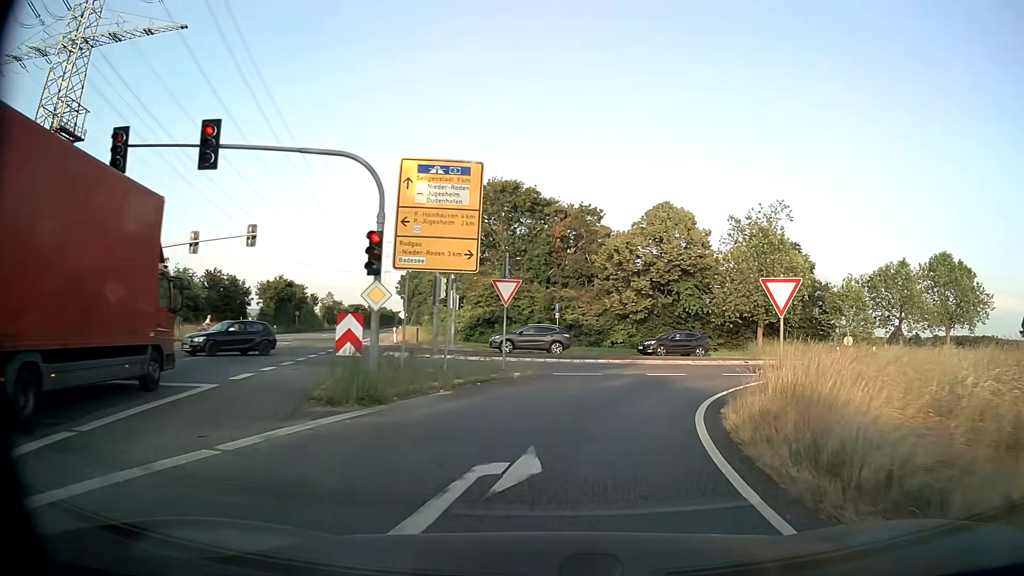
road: secondary_link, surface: asphalt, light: Day
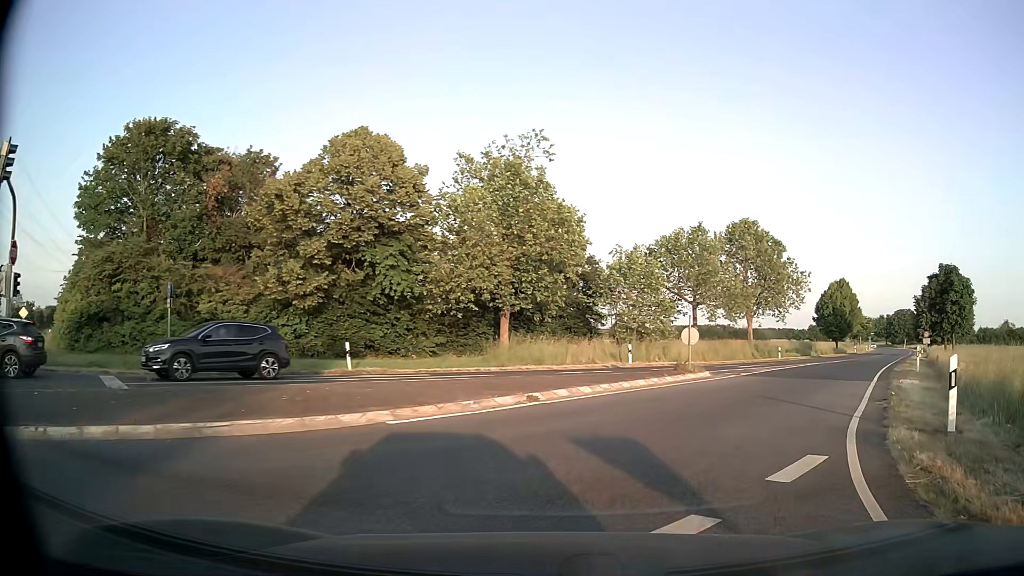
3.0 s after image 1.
(+3.5, +18.5) m; +25°
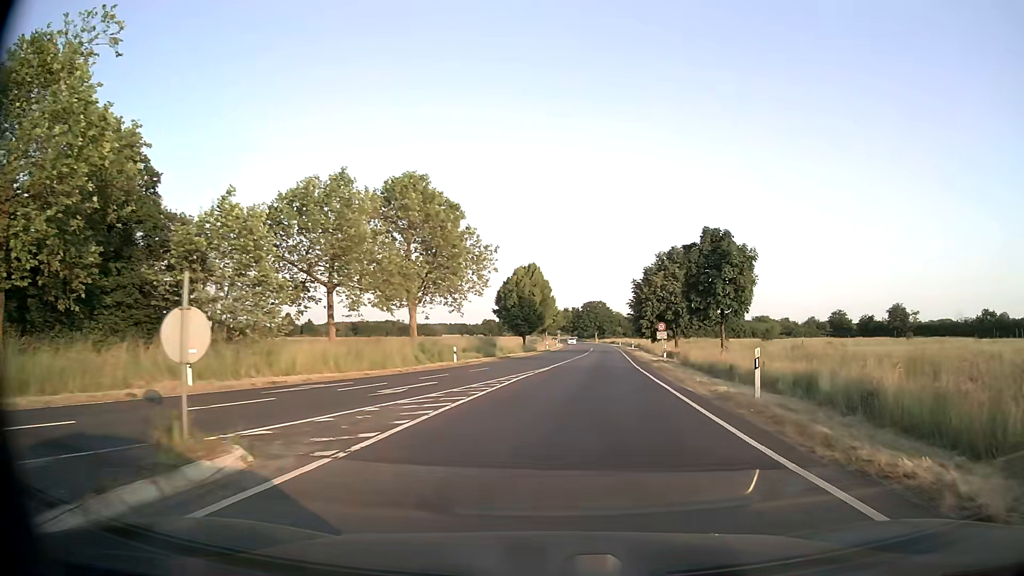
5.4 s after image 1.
(+4.6, +15.9) m; +27°
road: secondary
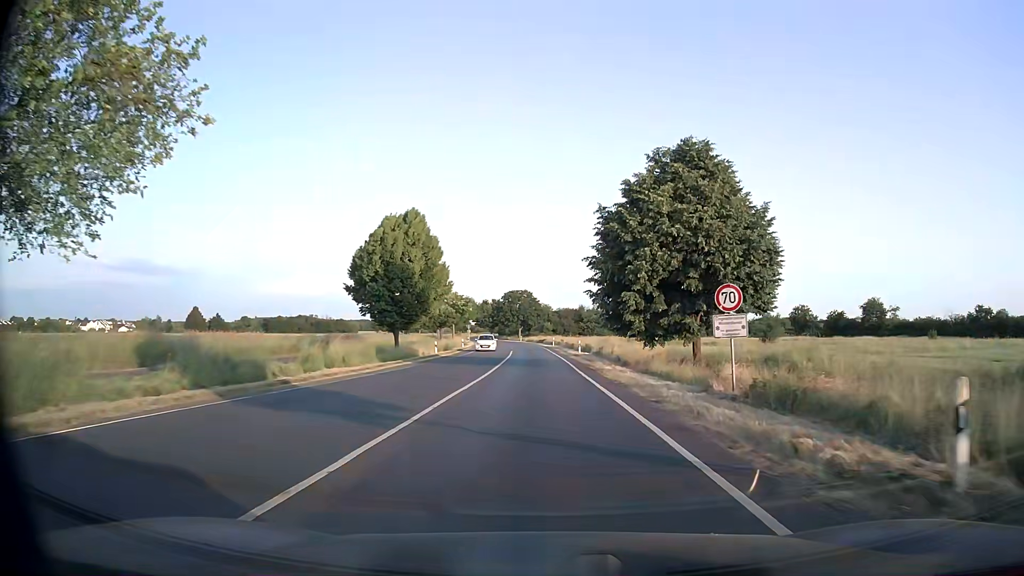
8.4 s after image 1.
(+2.8, +34.5) m; +7°
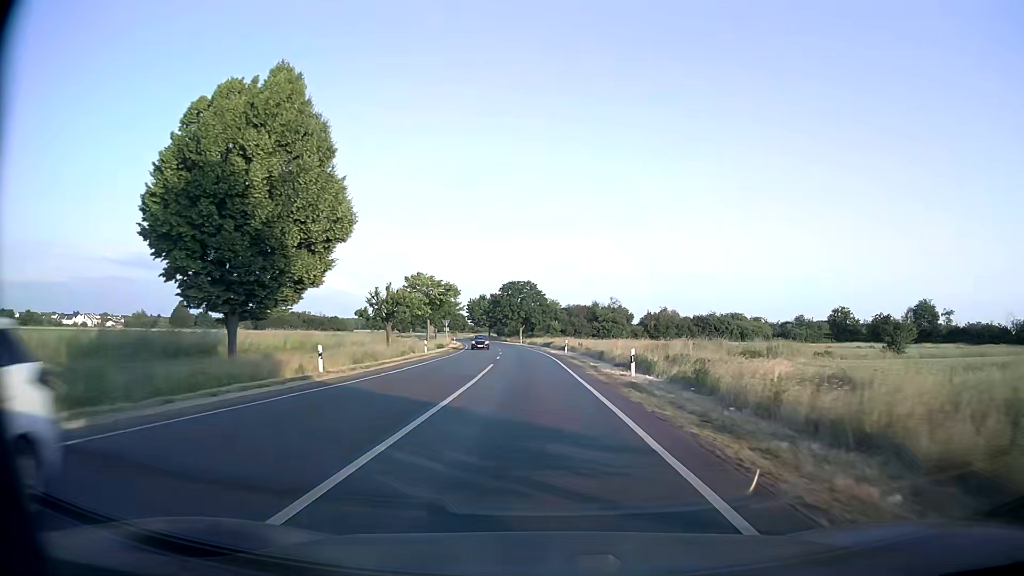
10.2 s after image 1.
(-0.2, +27.9) m; 0°
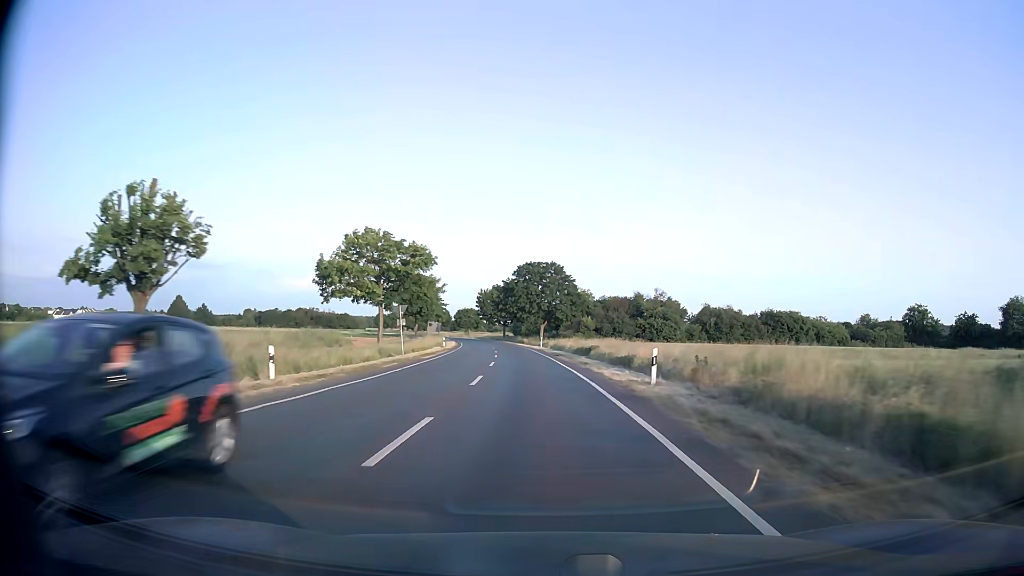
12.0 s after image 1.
(-0.7, +32.4) m; -2°
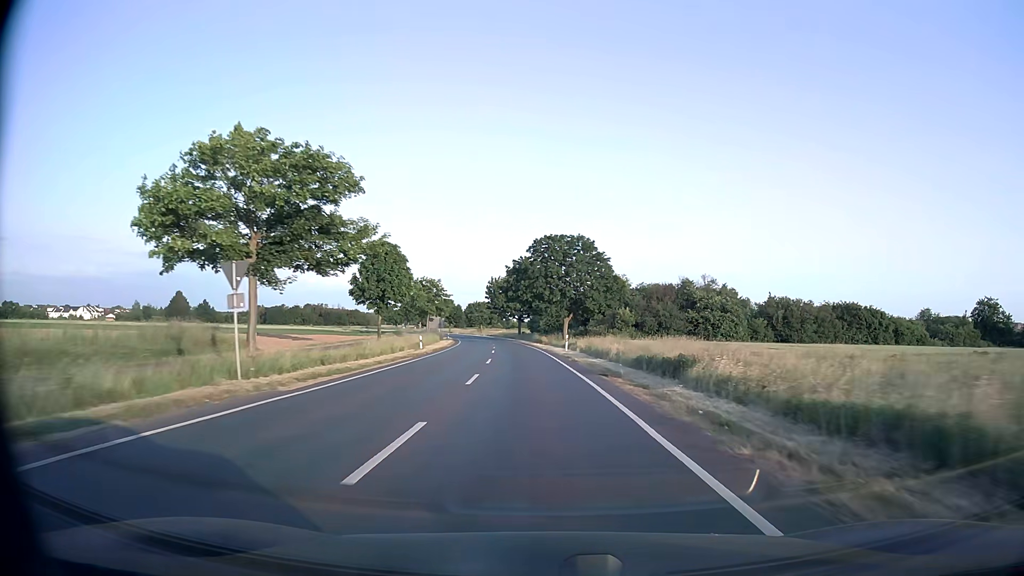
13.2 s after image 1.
(-0.4, +23.2) m; -2°
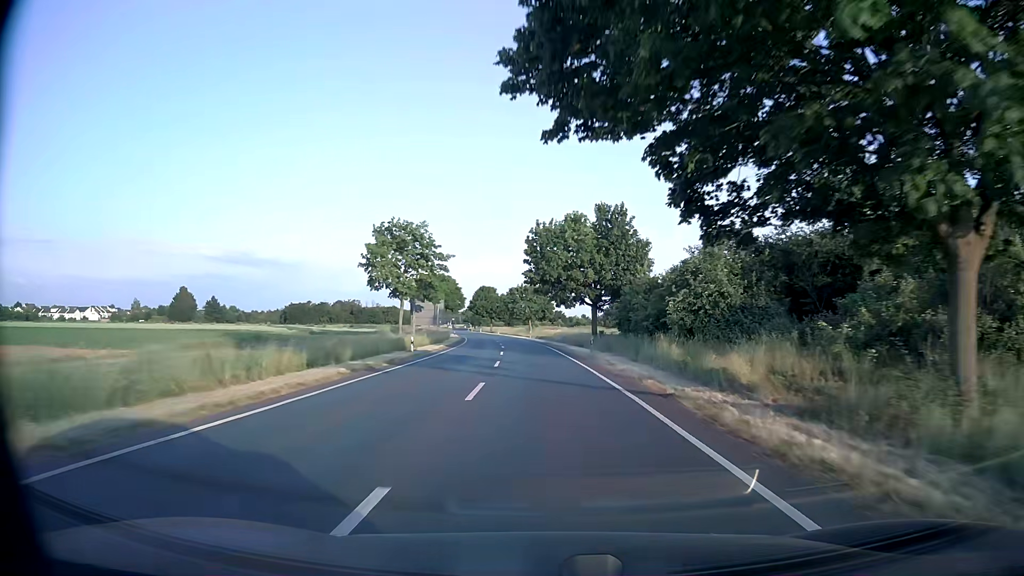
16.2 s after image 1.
(-3.0, +59.7) m; -5°
(0, +10) (0, +20) (-1, +30) (-1, +40) (-2, +50) (-2, +60) (-3, +70) (-4, +80) (-5, +90) (-7, +100) m
